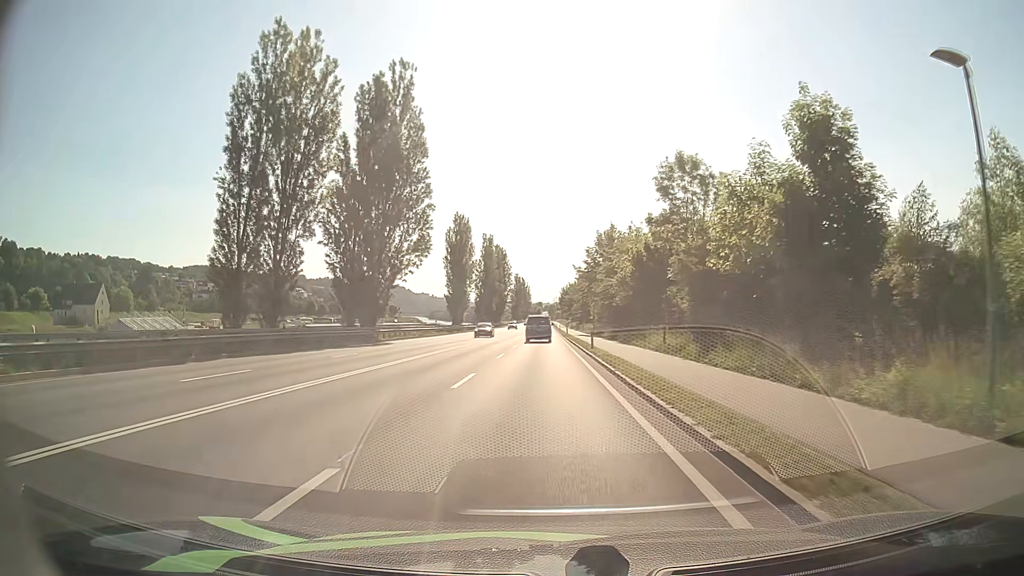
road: primary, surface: asphalt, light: Day
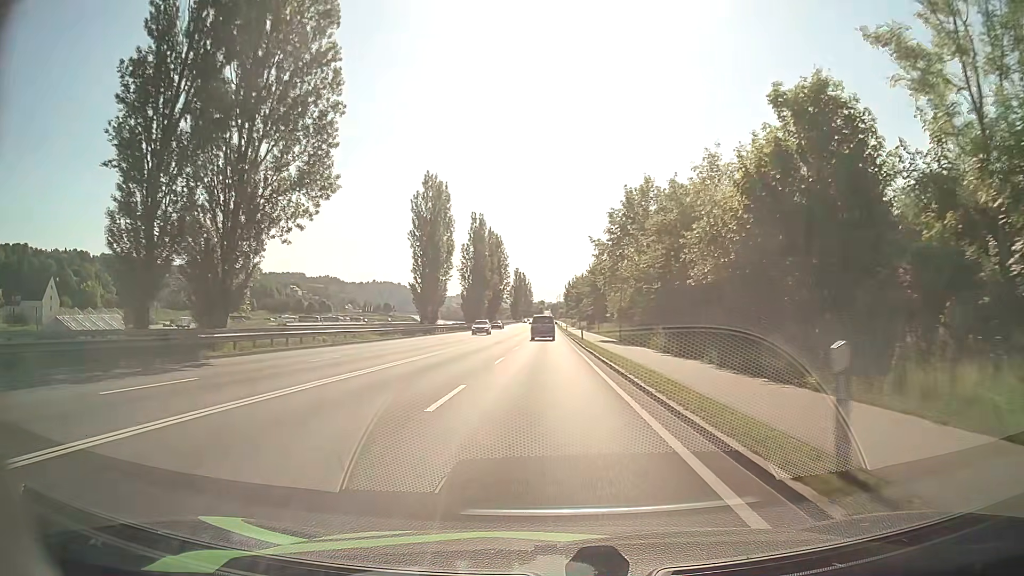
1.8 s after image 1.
(0.0, +27.6) m; 0°
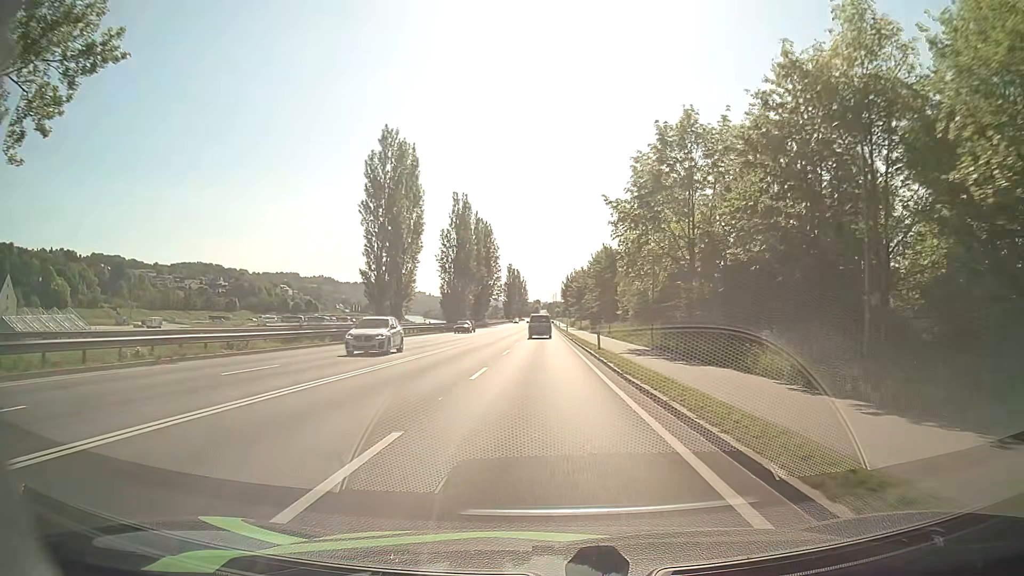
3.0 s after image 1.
(0.0, +18.5) m; 0°
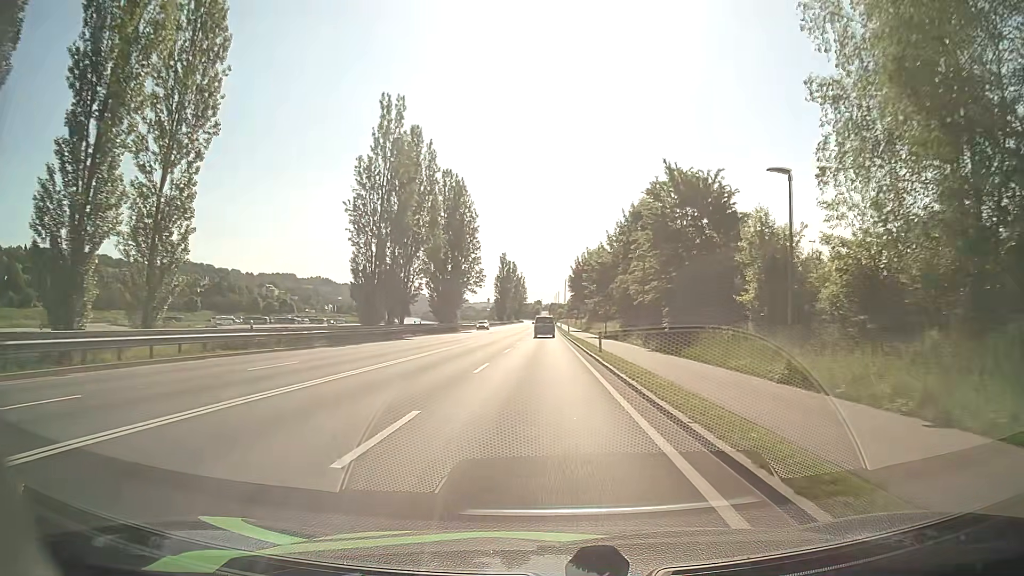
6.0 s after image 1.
(0.0, +46.3) m; 0°
